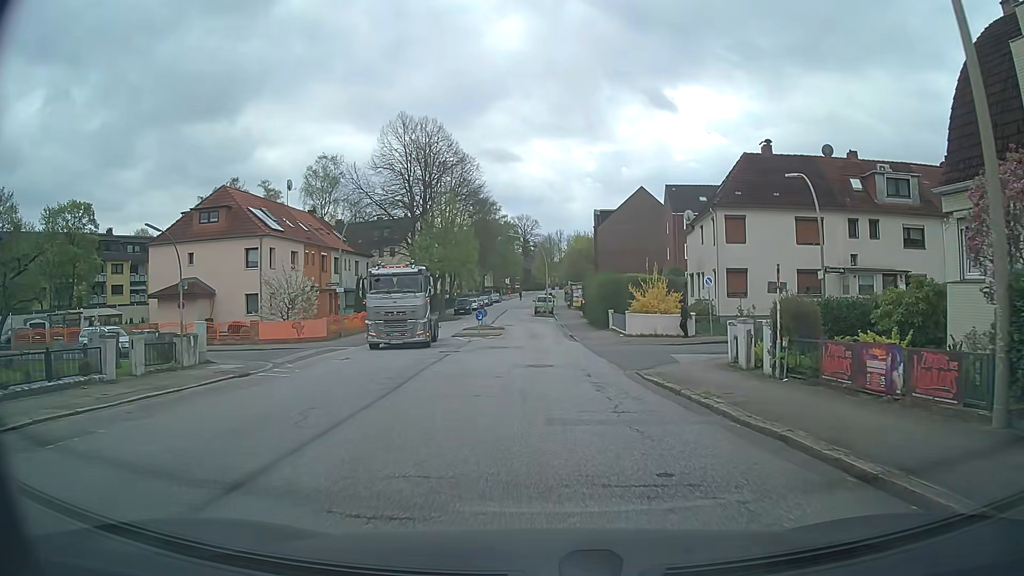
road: tertiary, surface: asphalt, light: Day
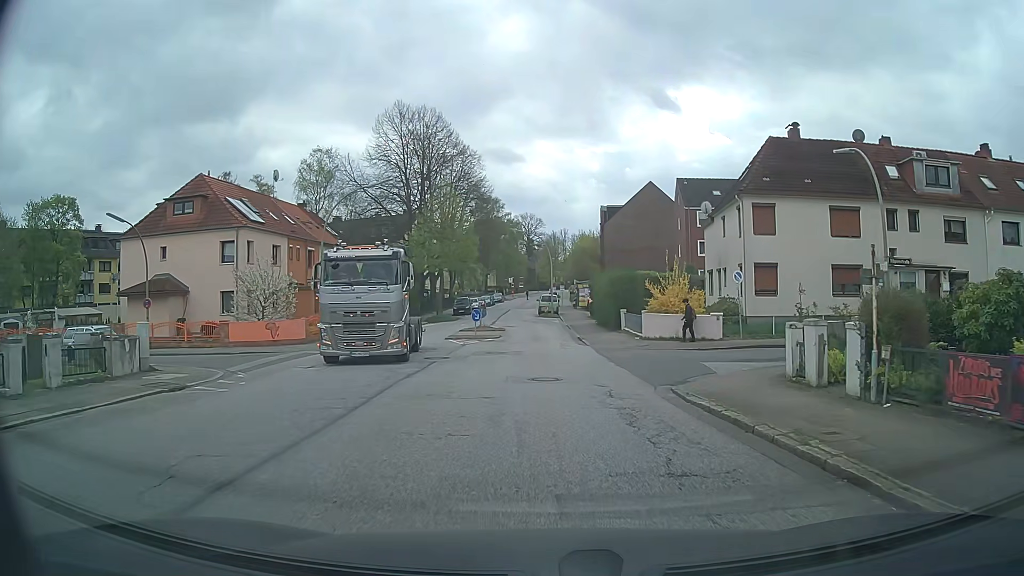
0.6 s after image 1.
(0.0, +3.9) m; -1°
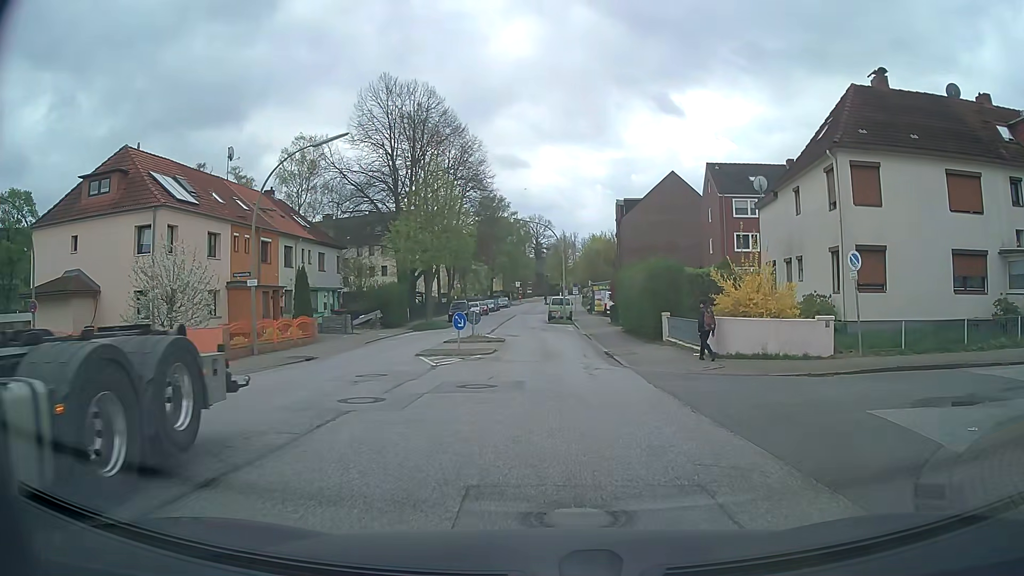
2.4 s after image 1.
(0.0, +9.4) m; -1°
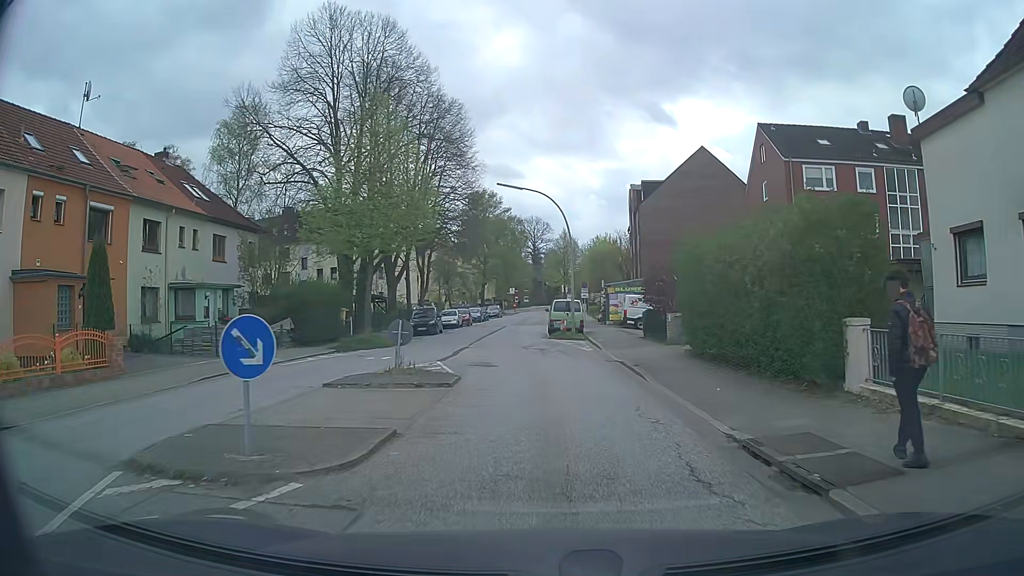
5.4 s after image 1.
(+0.3, +16.4) m; +1°
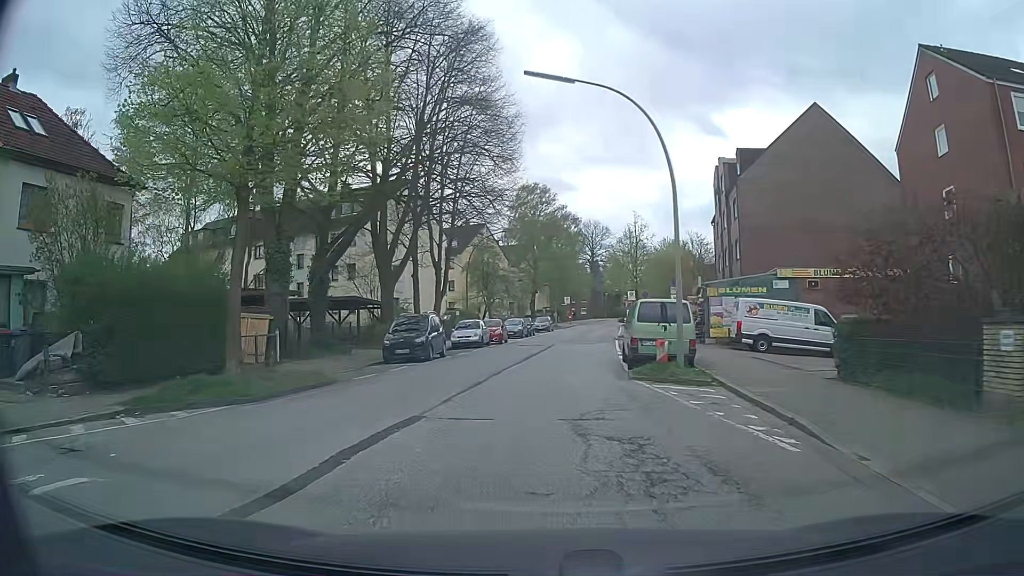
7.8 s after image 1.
(-0.3, +17.2) m; -5°
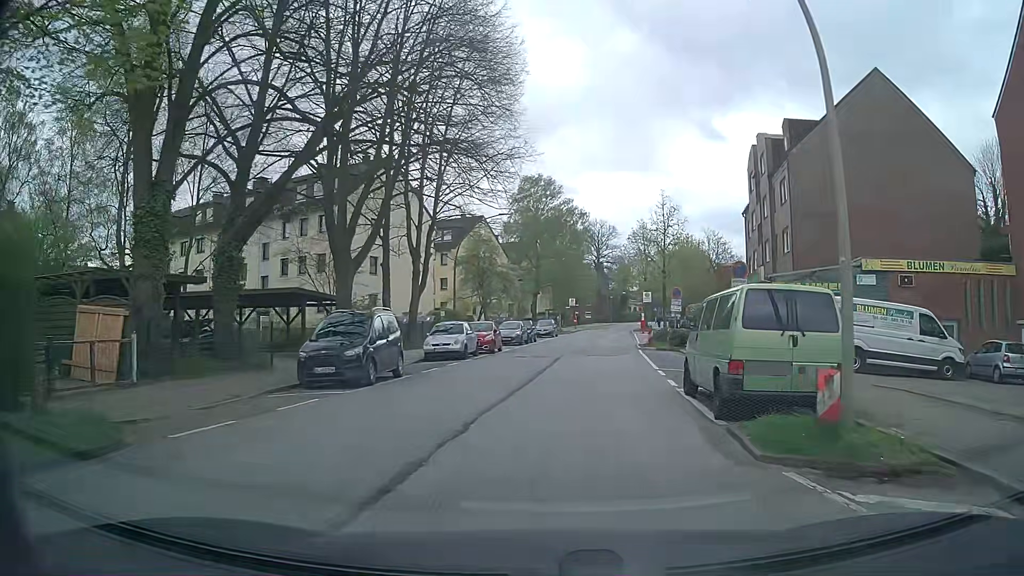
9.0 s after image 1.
(-0.1, +9.0) m; 0°
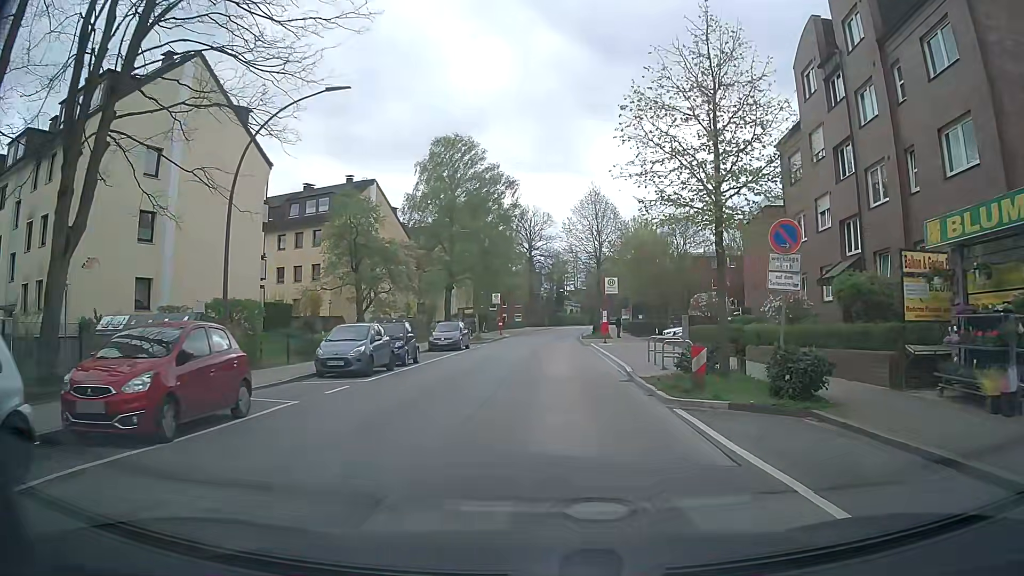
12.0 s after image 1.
(+1.5, +22.9) m; +6°
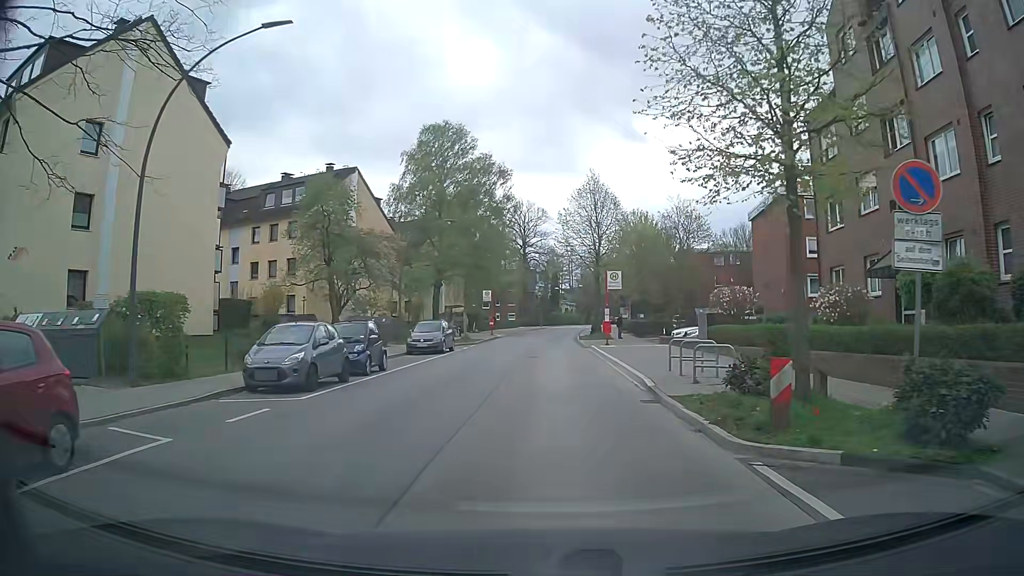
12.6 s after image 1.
(0.0, +4.5) m; 0°
(0, +10) (+1, +20) (+1, +30) (+1, +40) (+1, +50) (+2, +60) (+3, +70) (+3, +80) (+4, +90) (+6, +100) m
